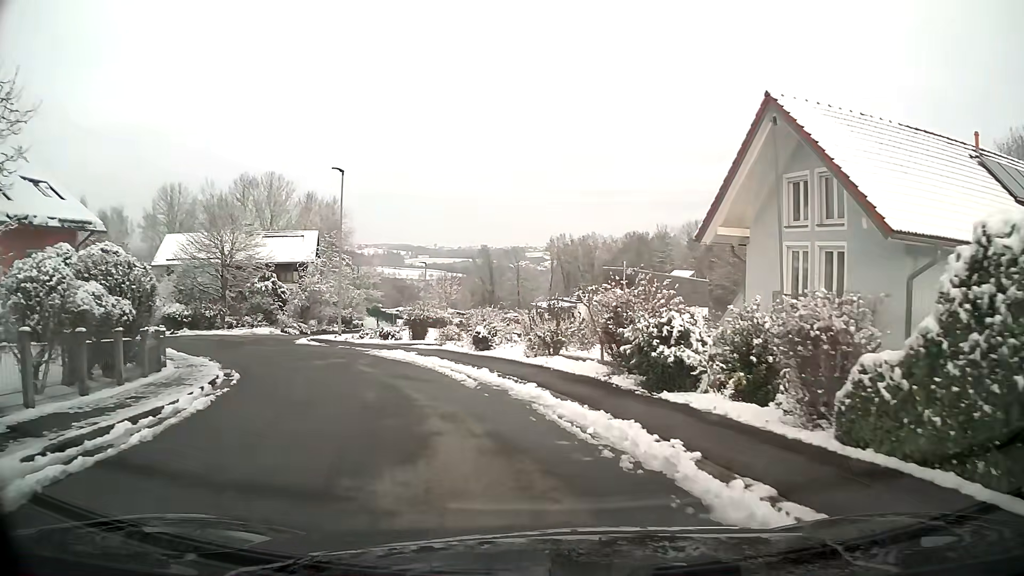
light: Day
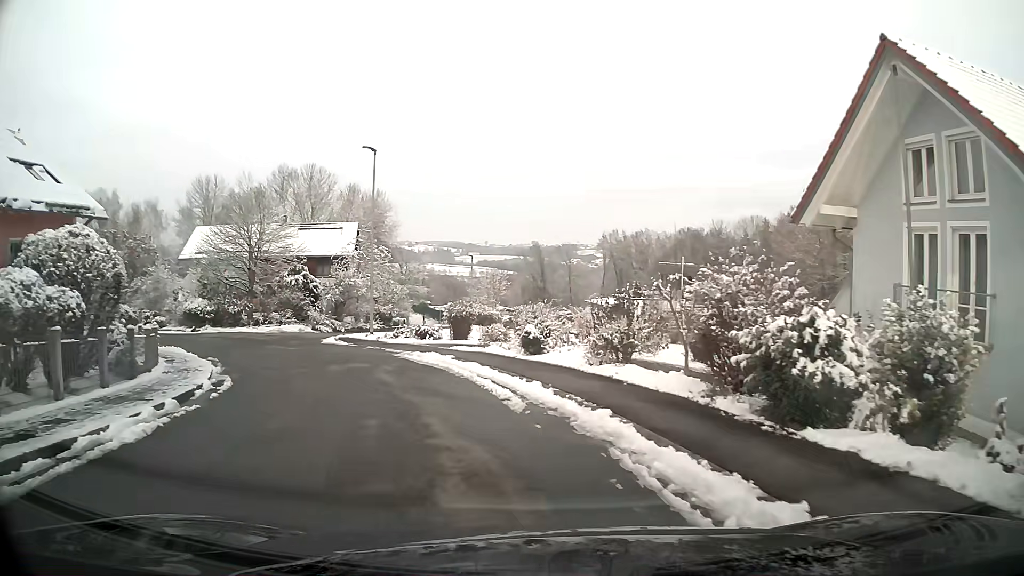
(-0.1, +3.7) m; -4°
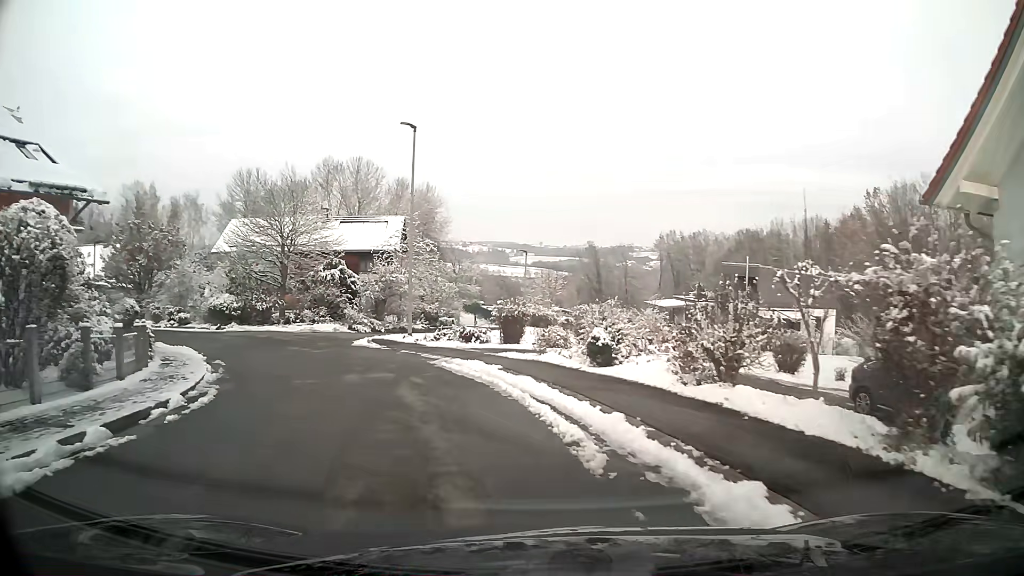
(-0.2, +3.7) m; -5°
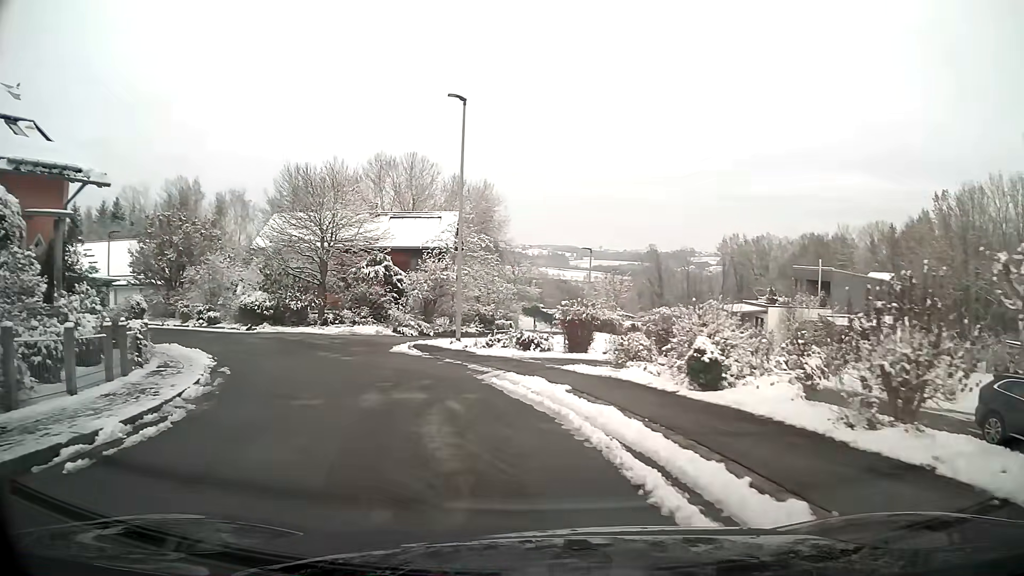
(-0.2, +3.7) m; -5°
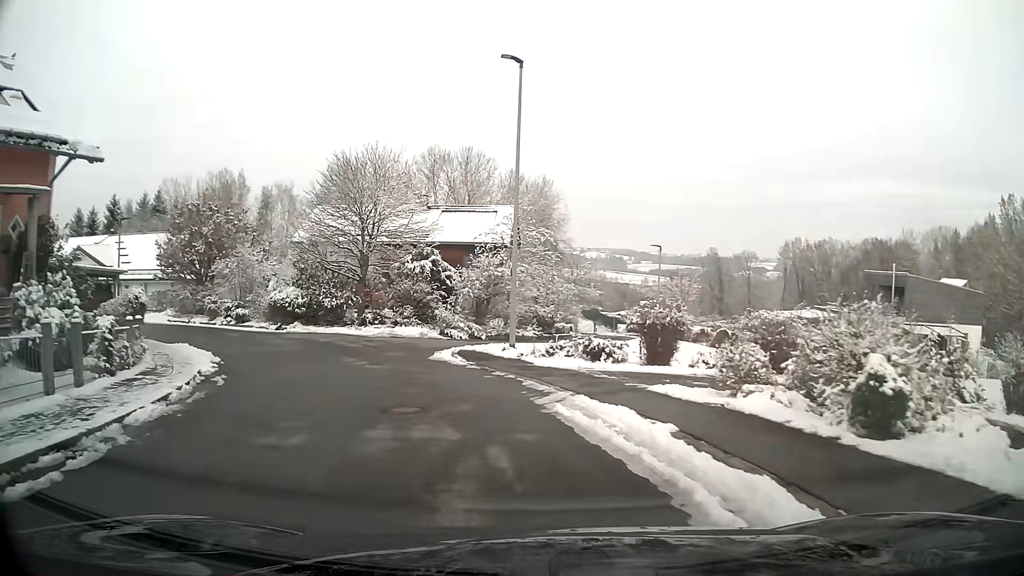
(-0.2, +3.6) m; -5°
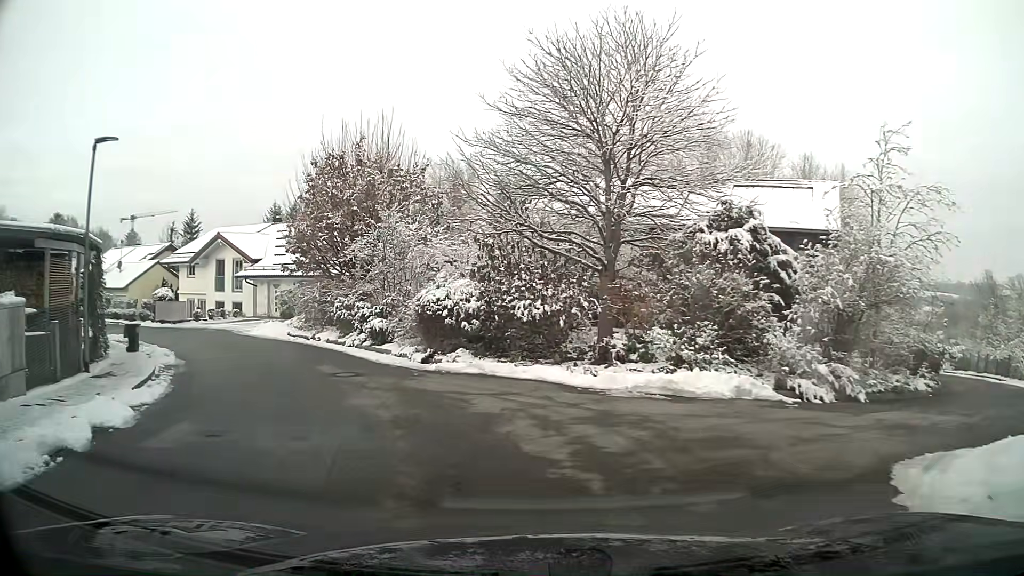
(-2.9, +15.8) m; -24°
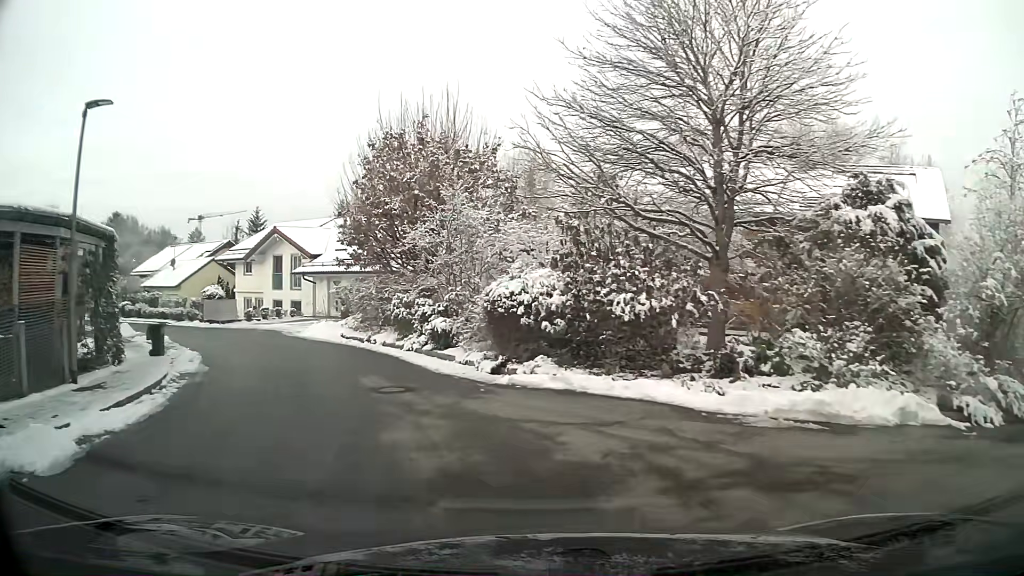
(-0.2, +3.2) m; -7°
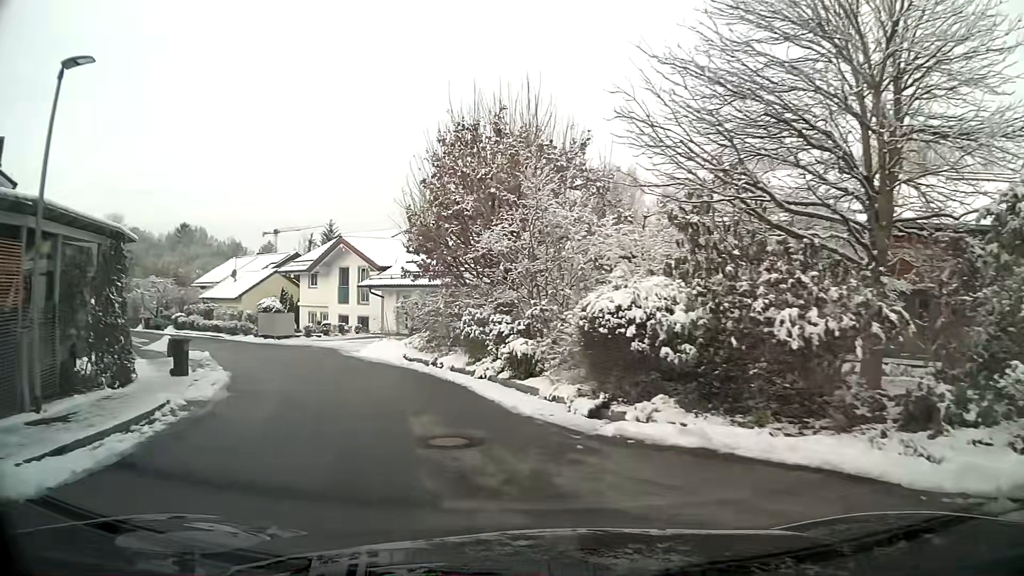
(-0.2, +3.3) m; -7°
(-1, +10) (-5, +19) (-11, +27) (-18, +35) (-25, +42) (-32, +49) (-39, +56) (-46, +63) (-54, +68) (-64, +67) m
